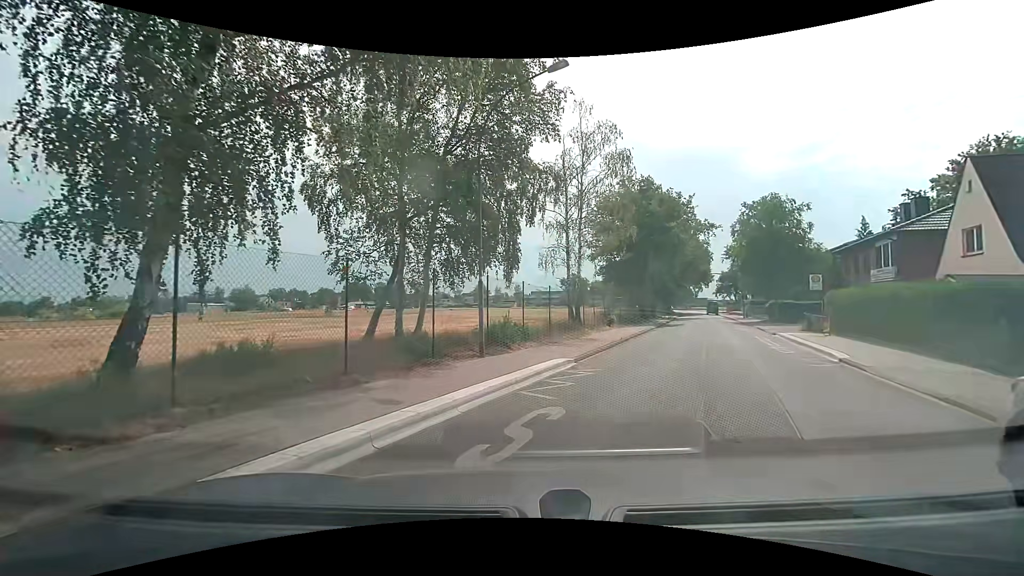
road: unclassified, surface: asphalt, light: Day
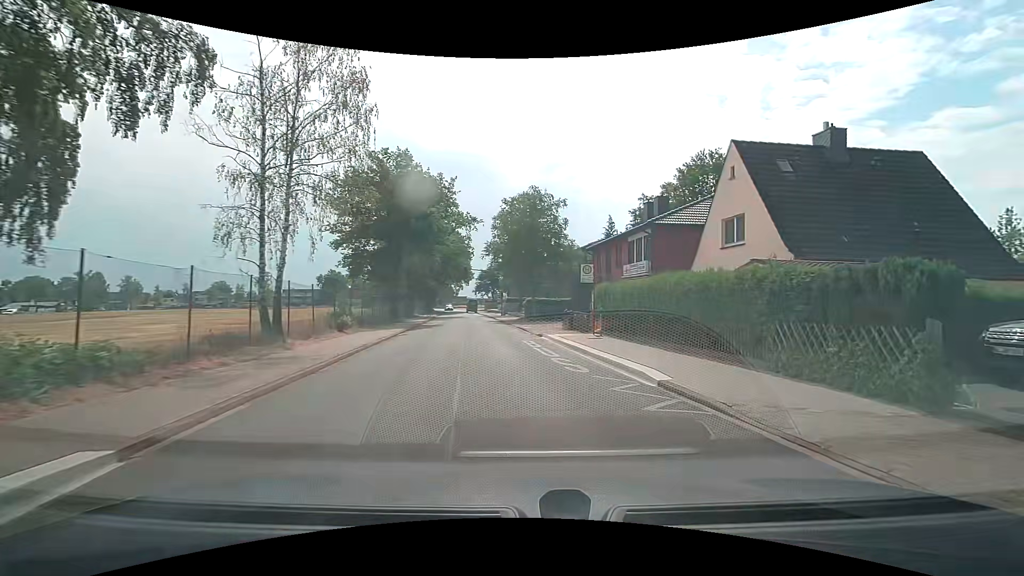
(+2.0, +8.3) m; +27°
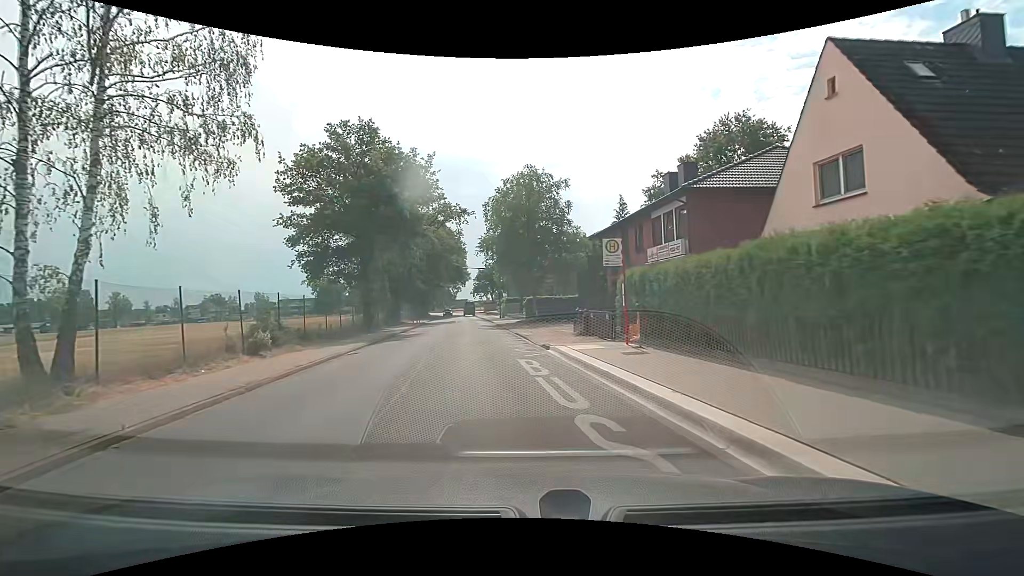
(+0.1, +7.7) m; -1°
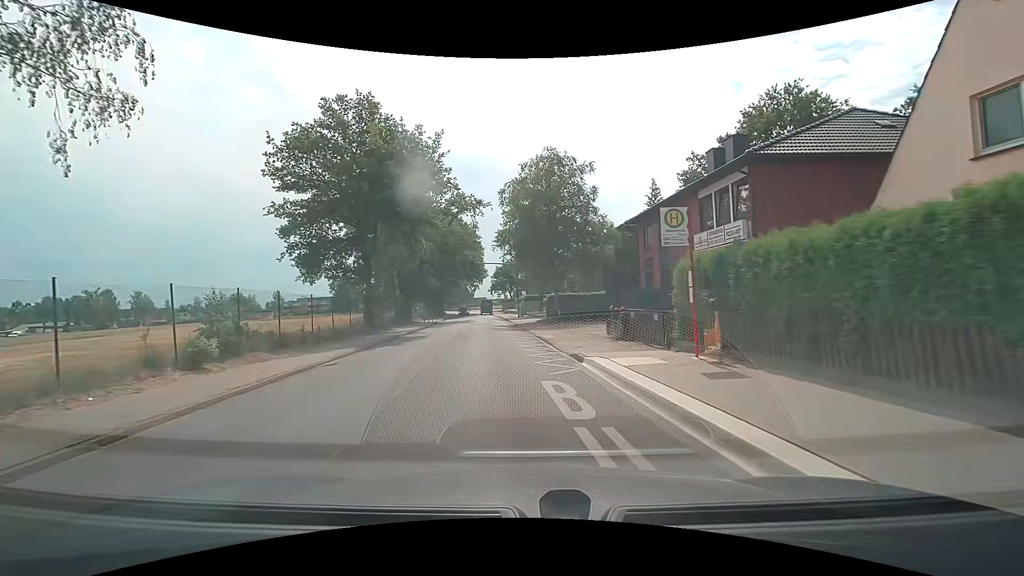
(-0.1, +4.2) m; -2°
